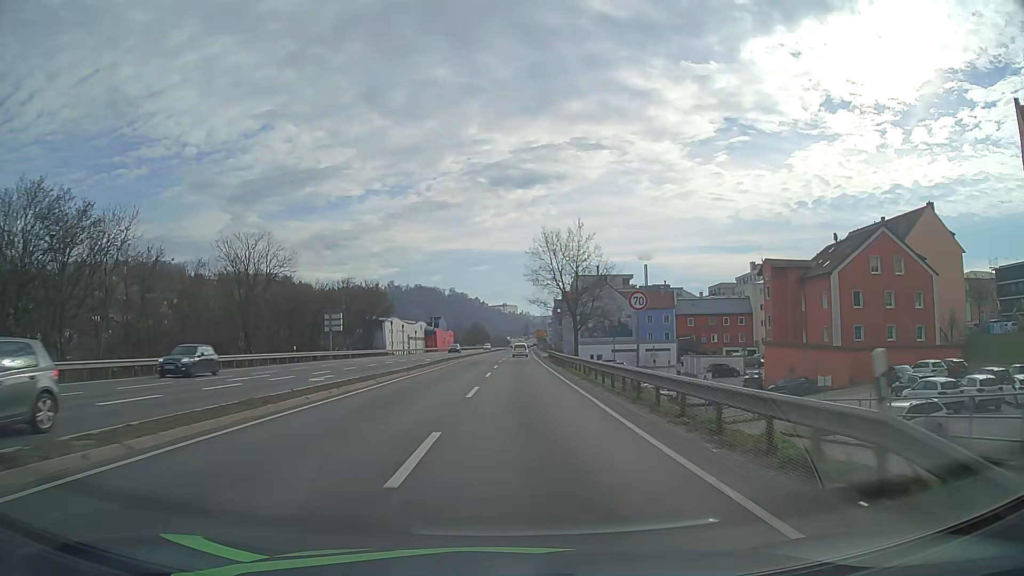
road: primary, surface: asphalt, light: Day
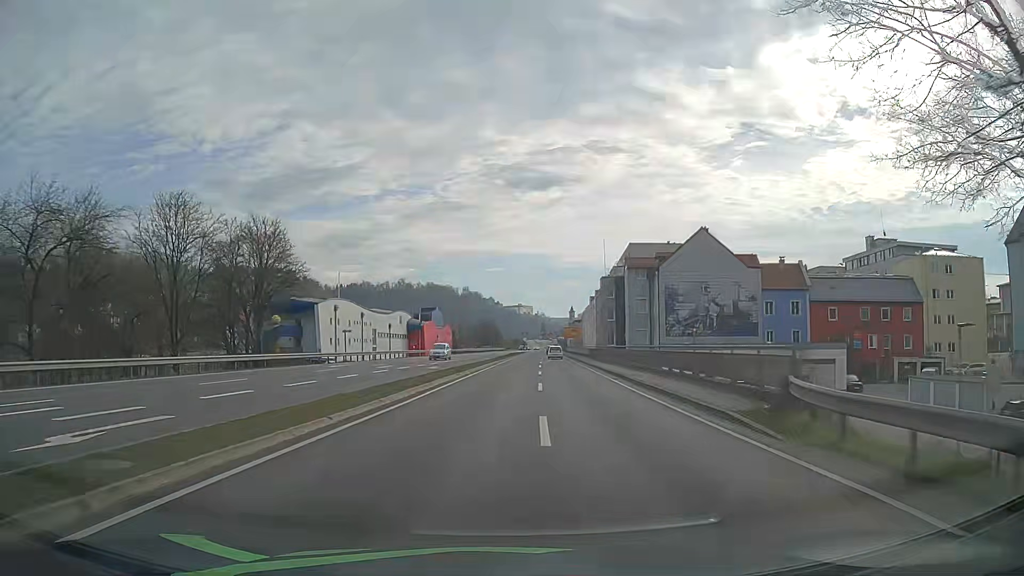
(-0.5, +52.0) m; -1°
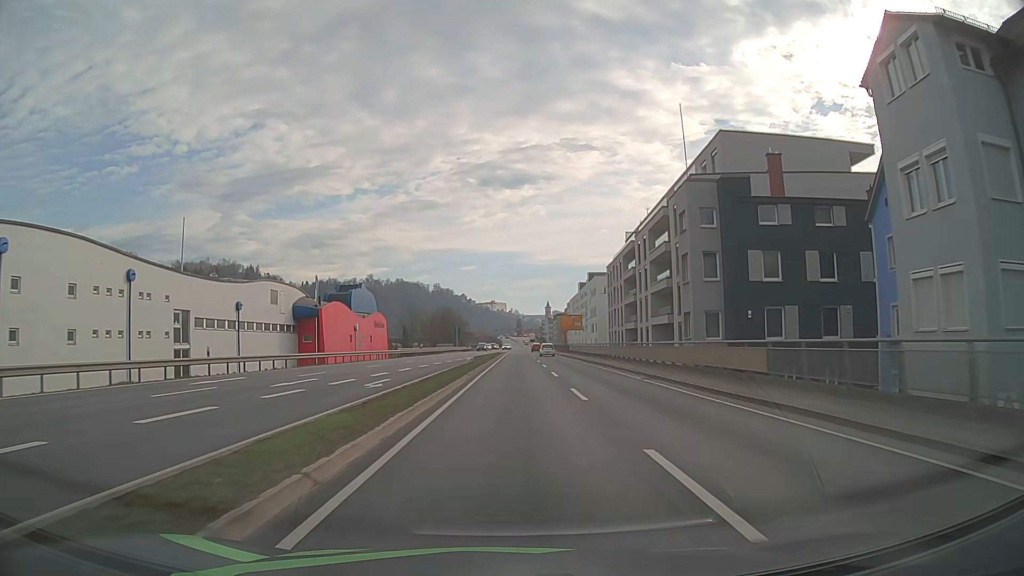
(+0.9, +53.1) m; +2°
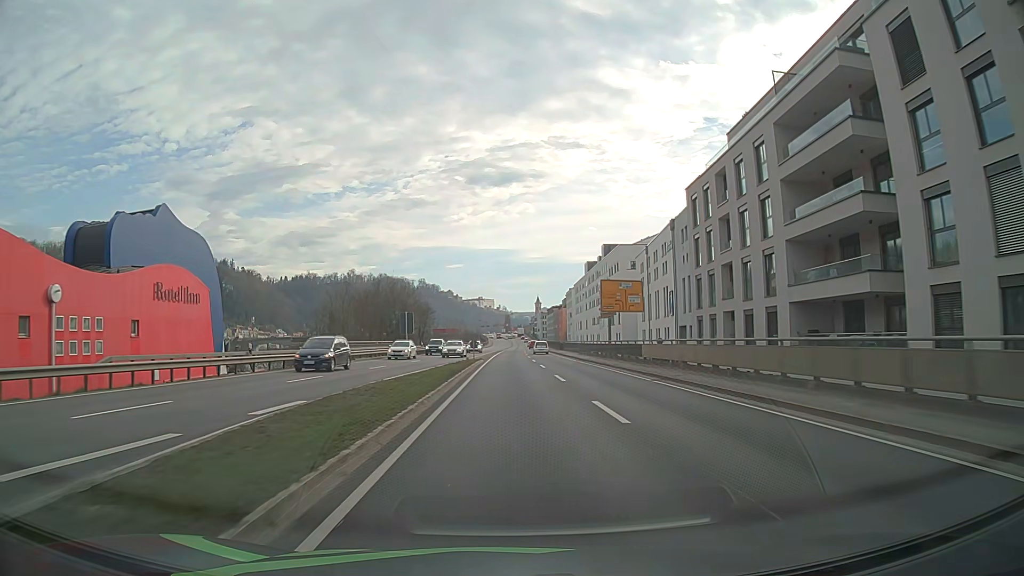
(+0.5, +53.4) m; +1°
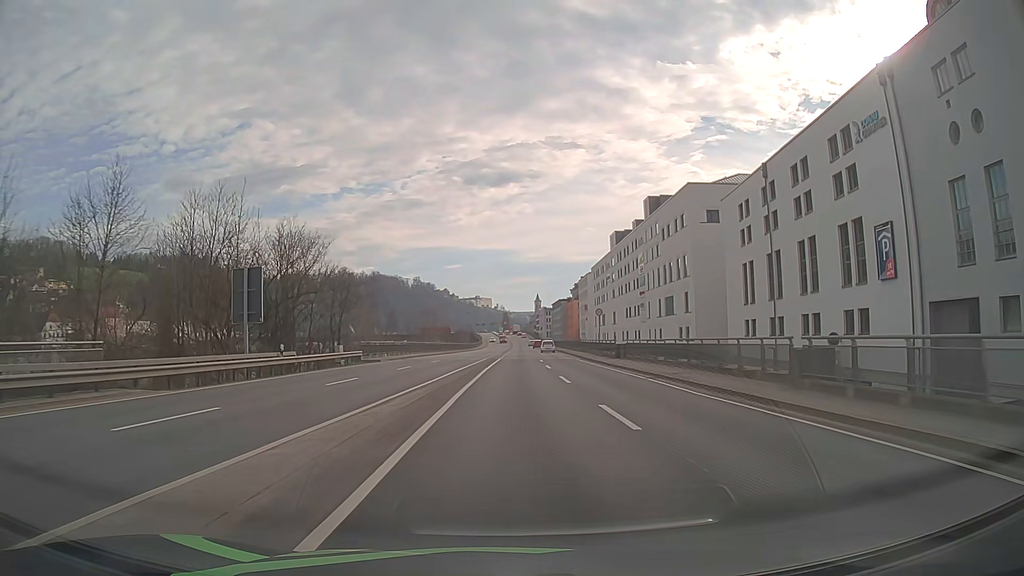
(-0.1, +48.9) m; 0°
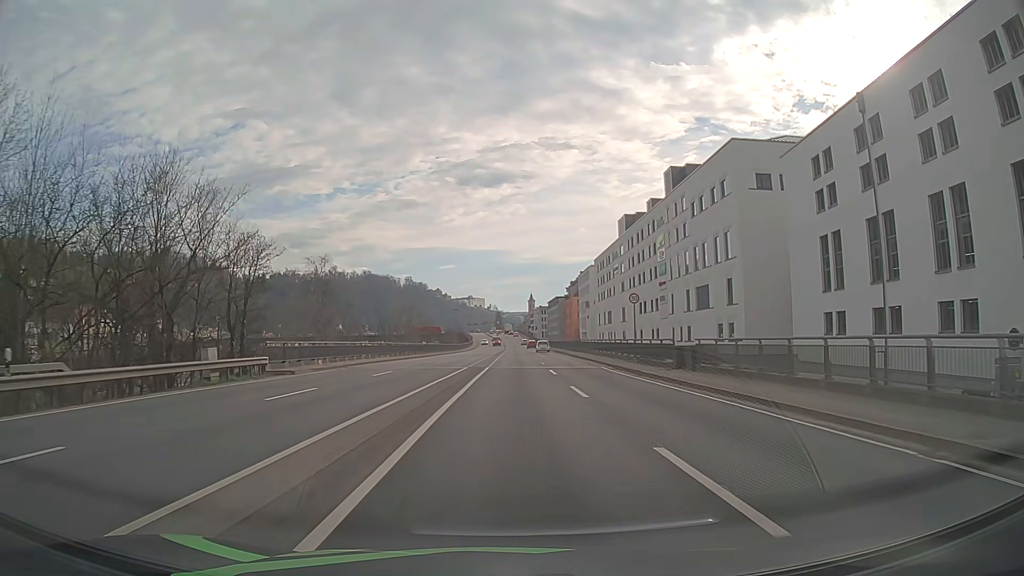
(+0.1, +17.8) m; +1°
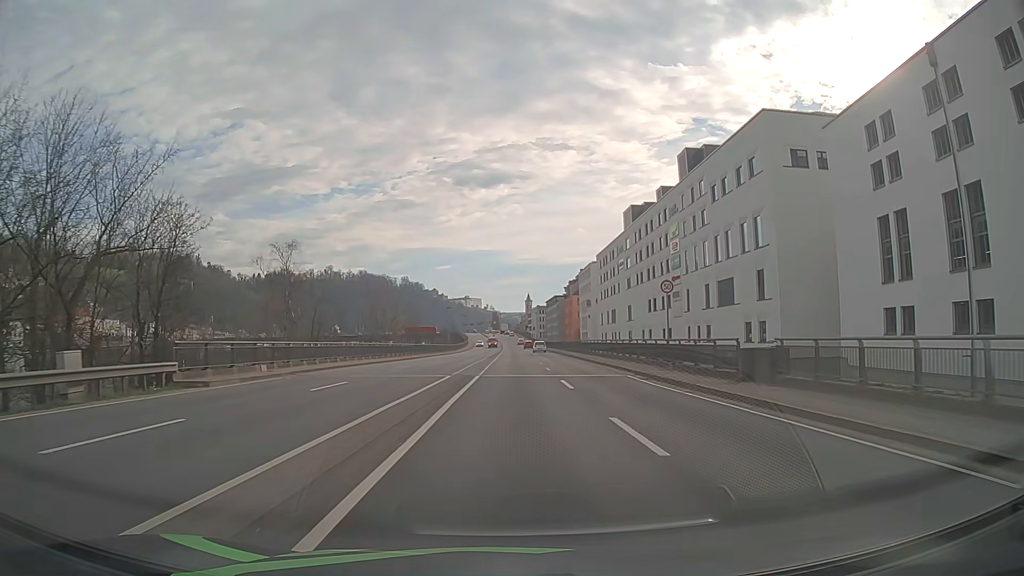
(0.0, +8.5) m; 0°
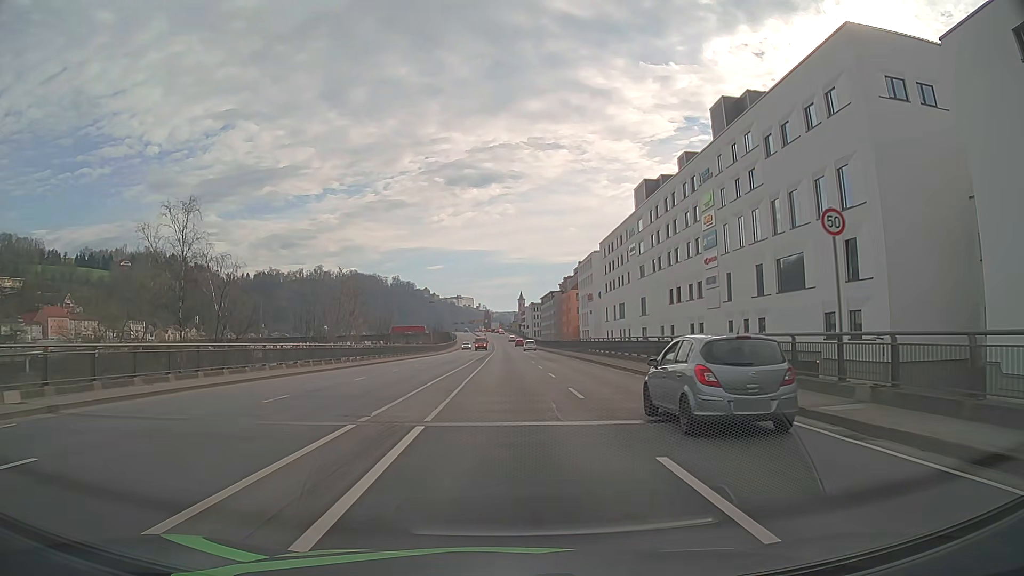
(+0.1, +16.2) m; +1°
(0, +10) (0, +20) (0, +30) (0, +40) (0, +50) (0, +60) (-1, +70) (-1, +80) (-1, +90) (-1, +100) m
